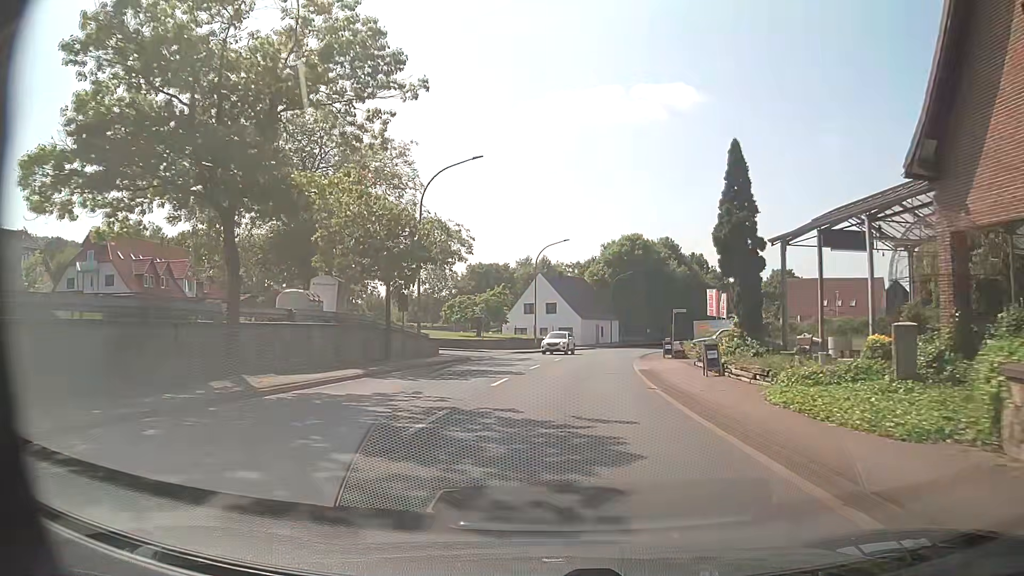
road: primary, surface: asphalt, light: Day
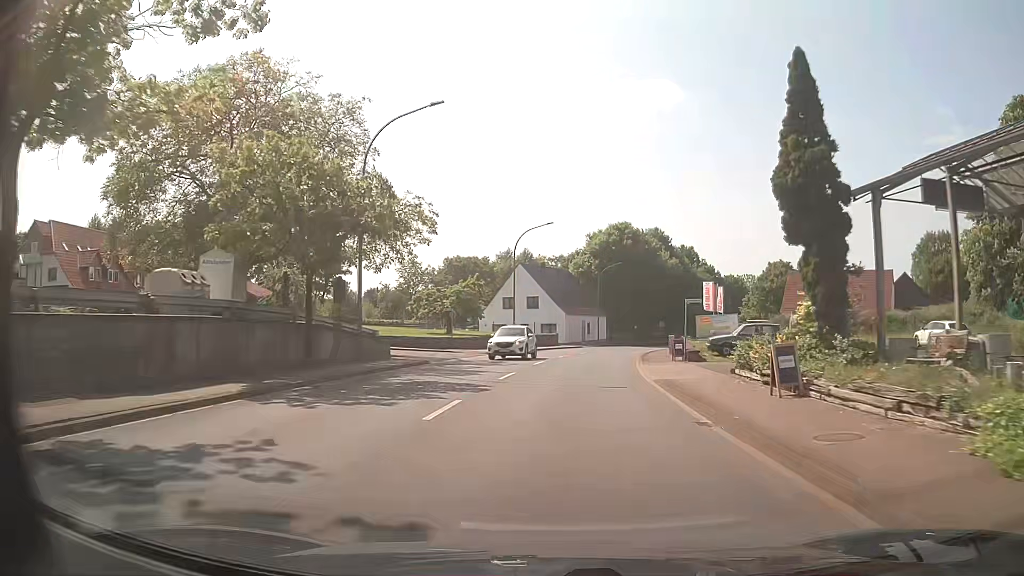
(0.0, +7.8) m; +2°
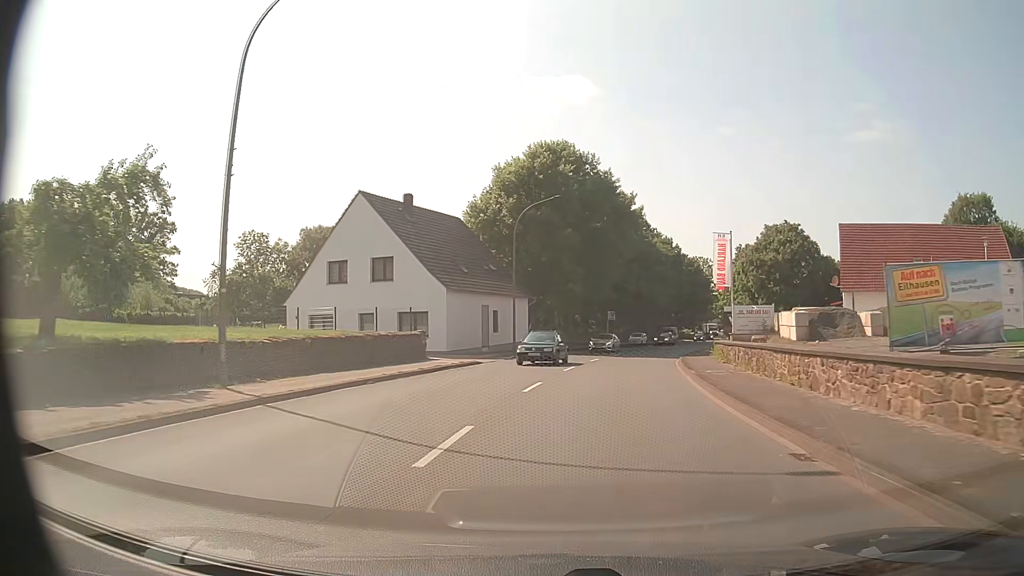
(+2.2, +39.3) m; +7°
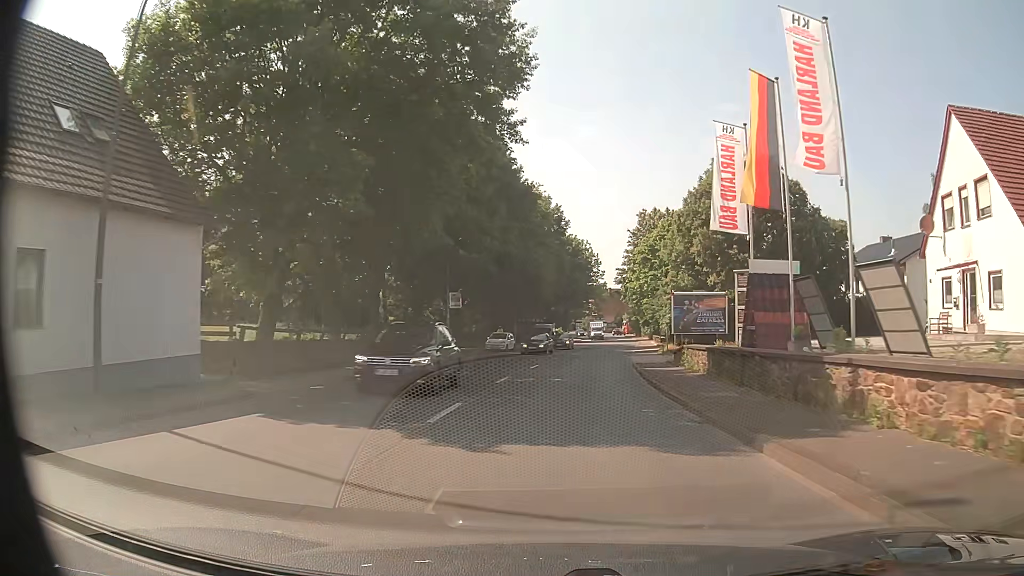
(+3.3, +32.1) m; +12°
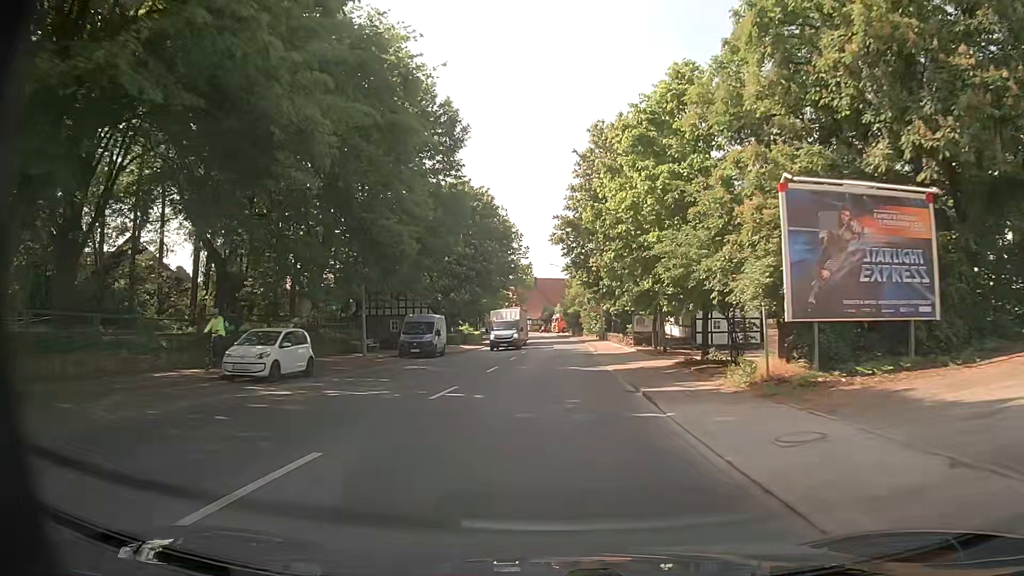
(+2.3, +33.0) m; +7°
